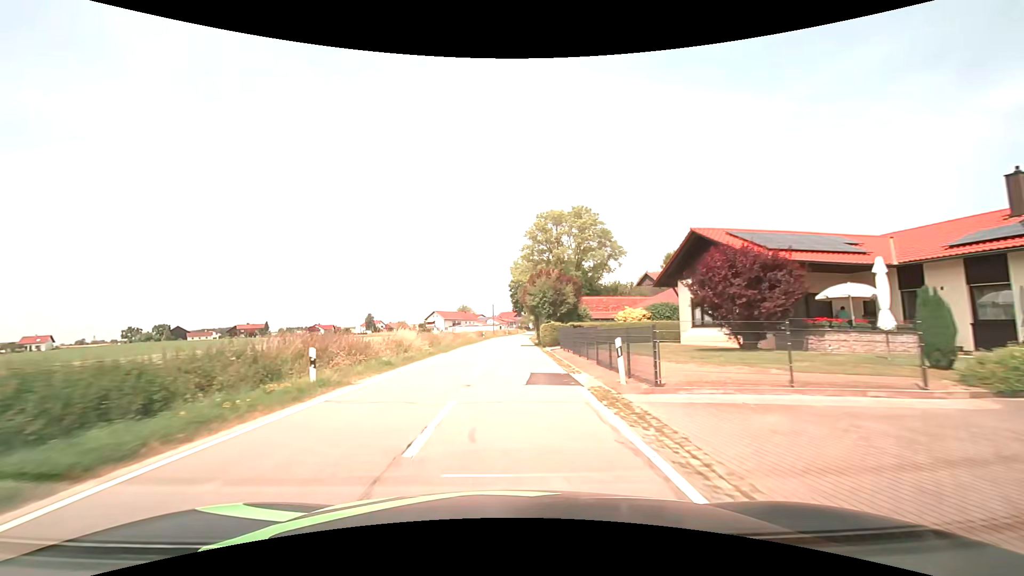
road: tertiary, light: Day
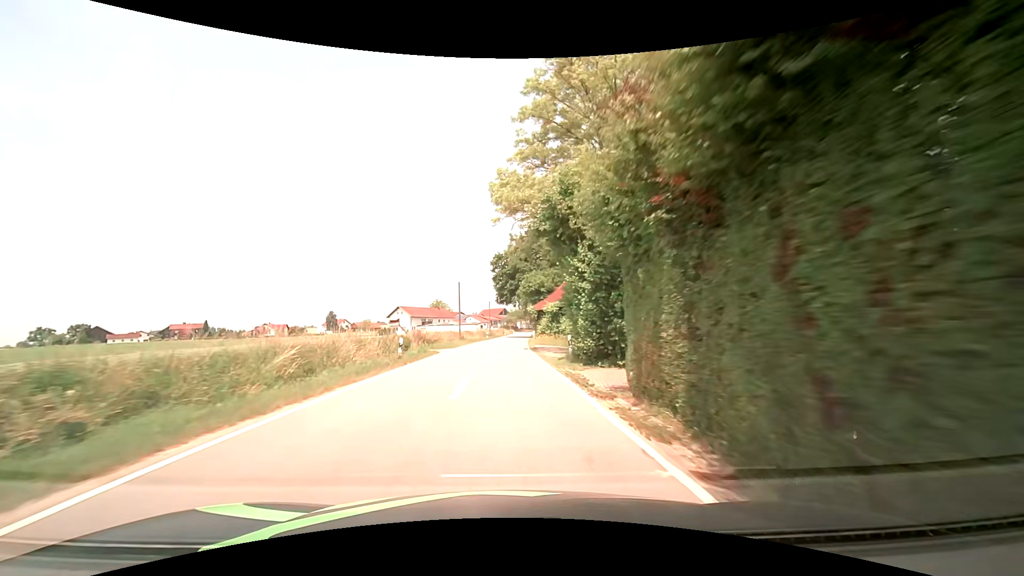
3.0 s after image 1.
(0.0, +45.7) m; 0°
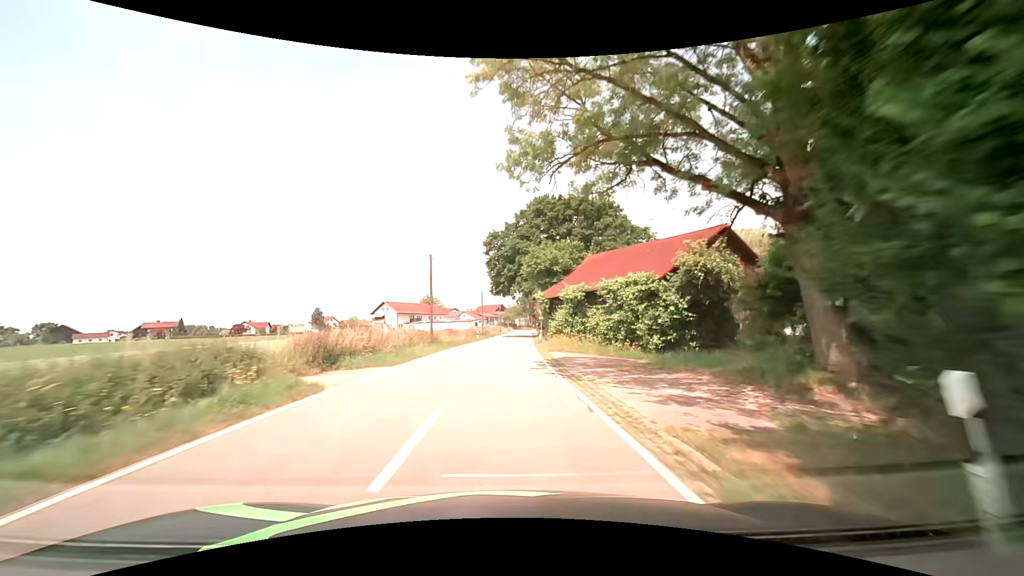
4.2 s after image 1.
(+0.3, +18.3) m; +1°
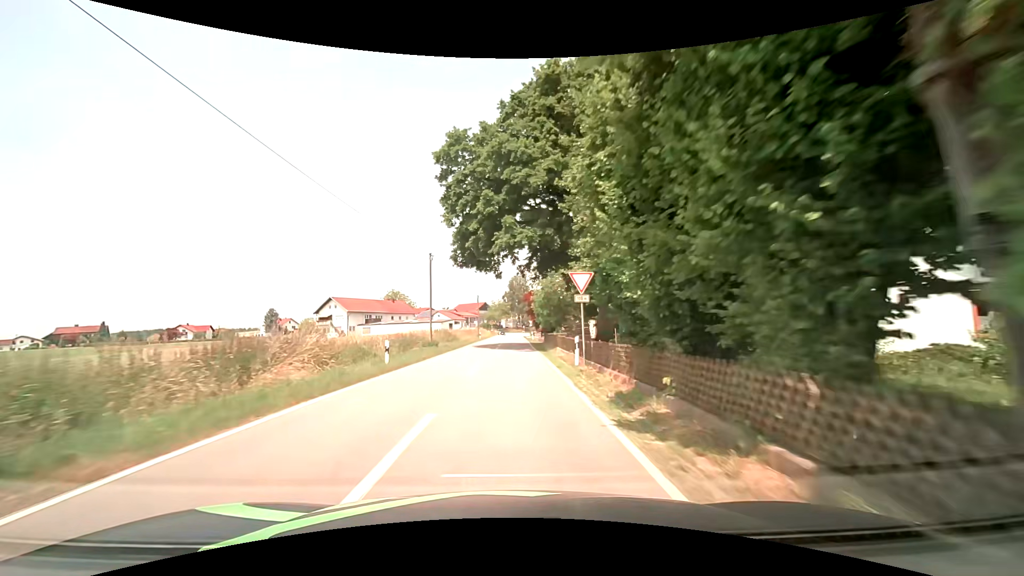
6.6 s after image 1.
(+0.6, +36.6) m; +1°
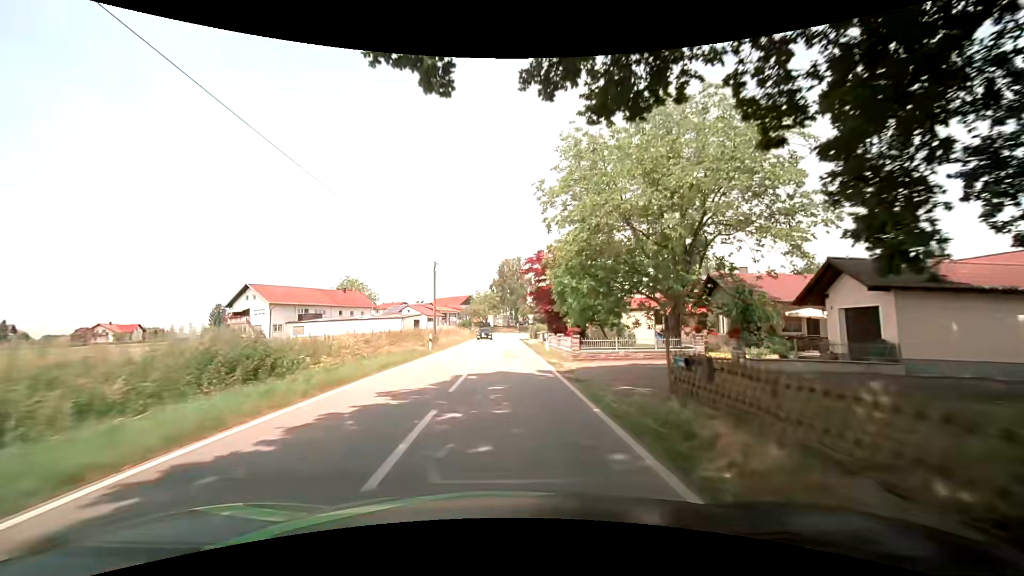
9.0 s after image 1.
(+0.6, +35.7) m; +3°
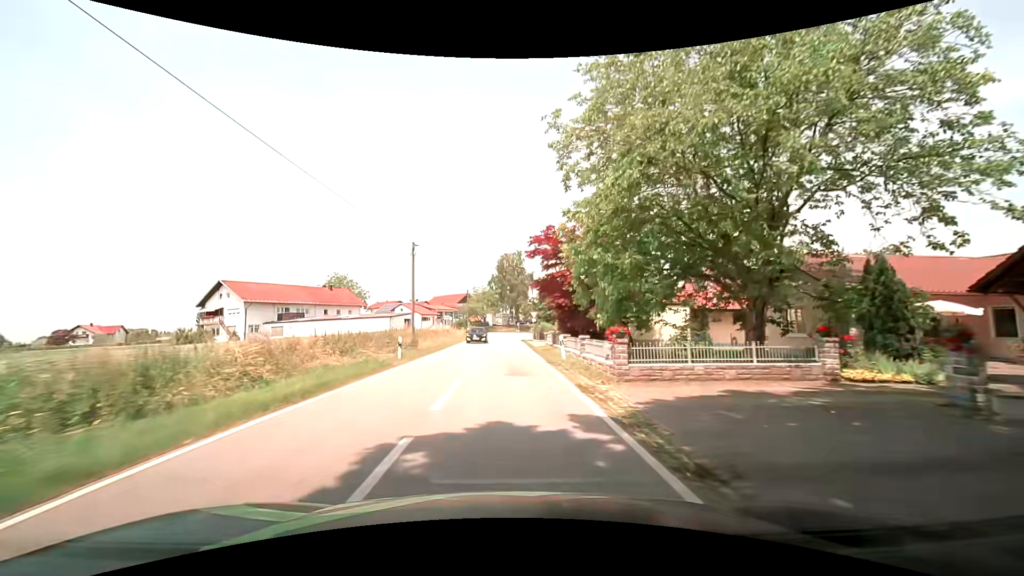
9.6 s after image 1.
(-0.1, +8.3) m; 0°
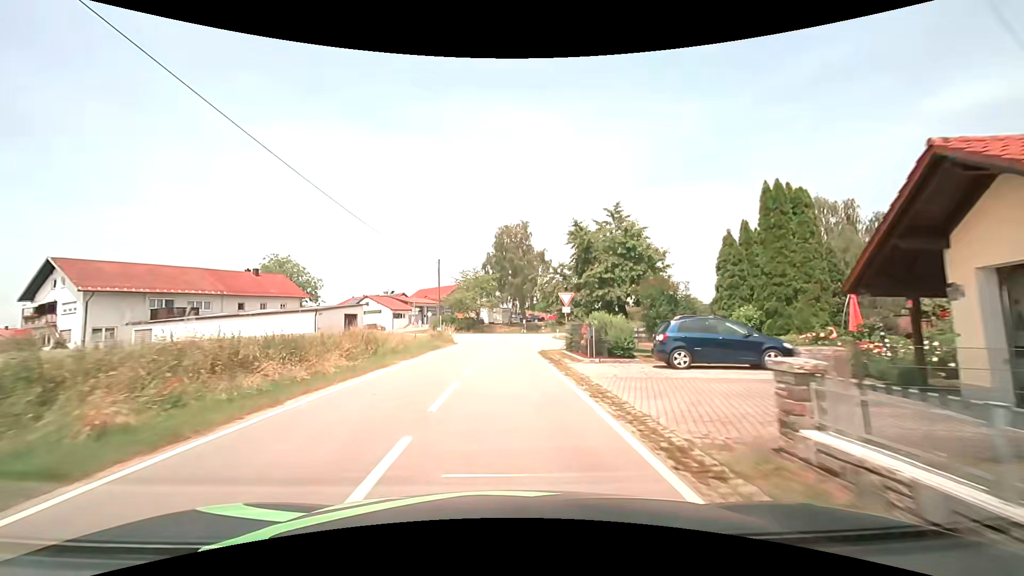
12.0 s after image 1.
(-0.4, +30.7) m; 0°
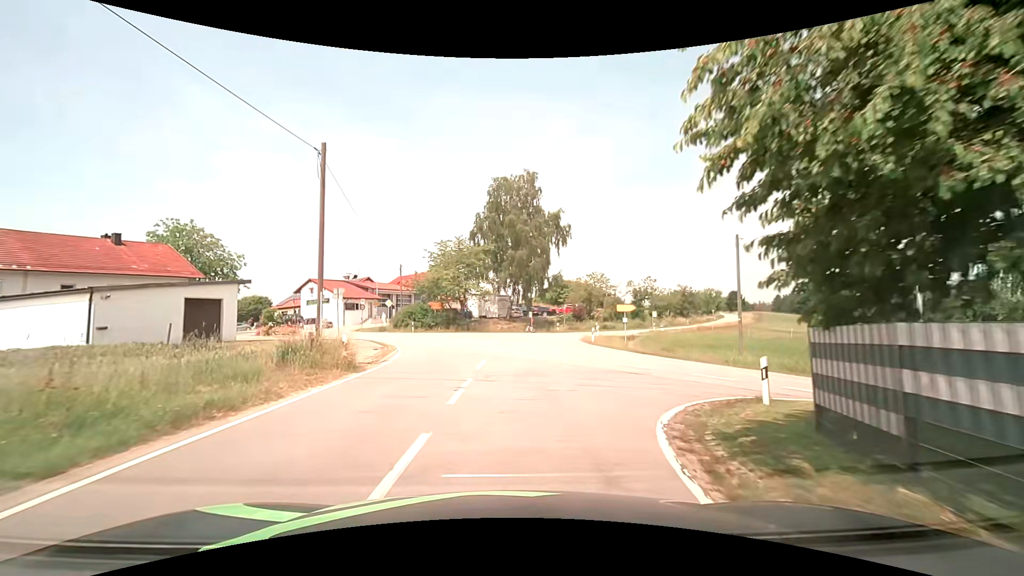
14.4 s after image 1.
(-0.2, +25.0) m; 0°
(+1, +10) (+7, +17) (+16, +16) (+25, +10) (+33, +5) (+42, 0) (+50, -5) (+59, -9) (+69, -13) (+78, -16) m
